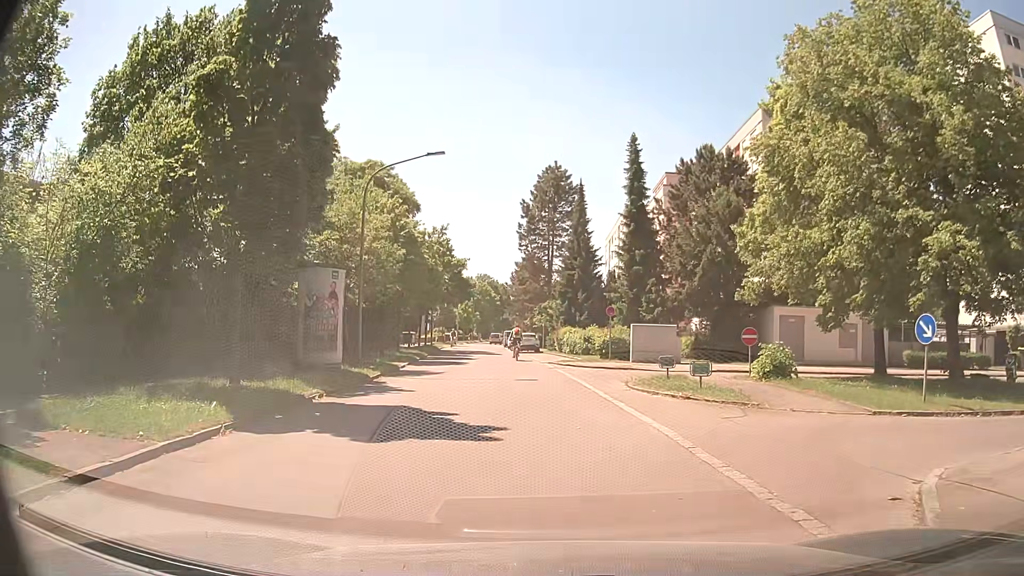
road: residential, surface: asphalt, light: Day
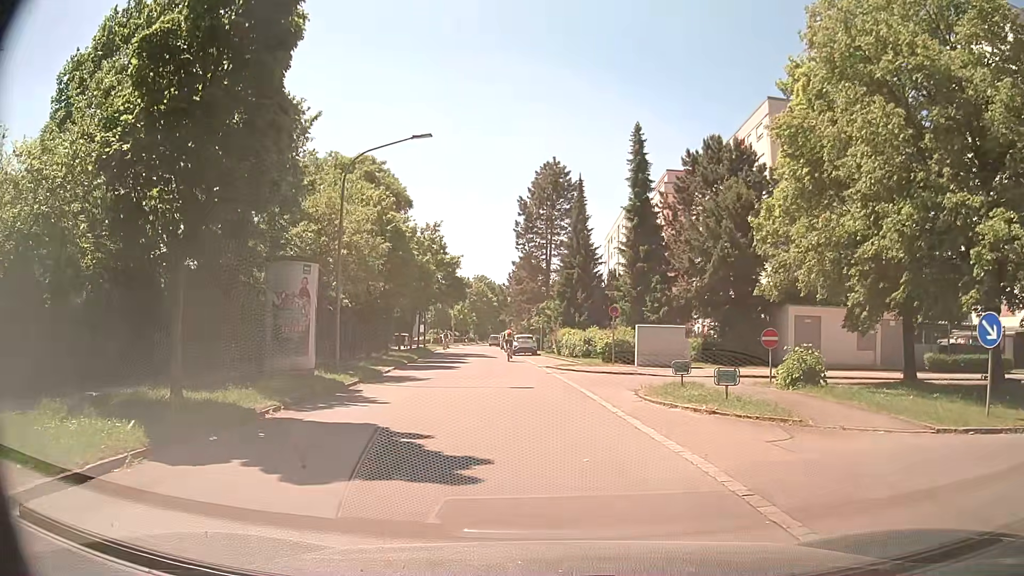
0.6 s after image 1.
(0.0, +2.4) m; 0°
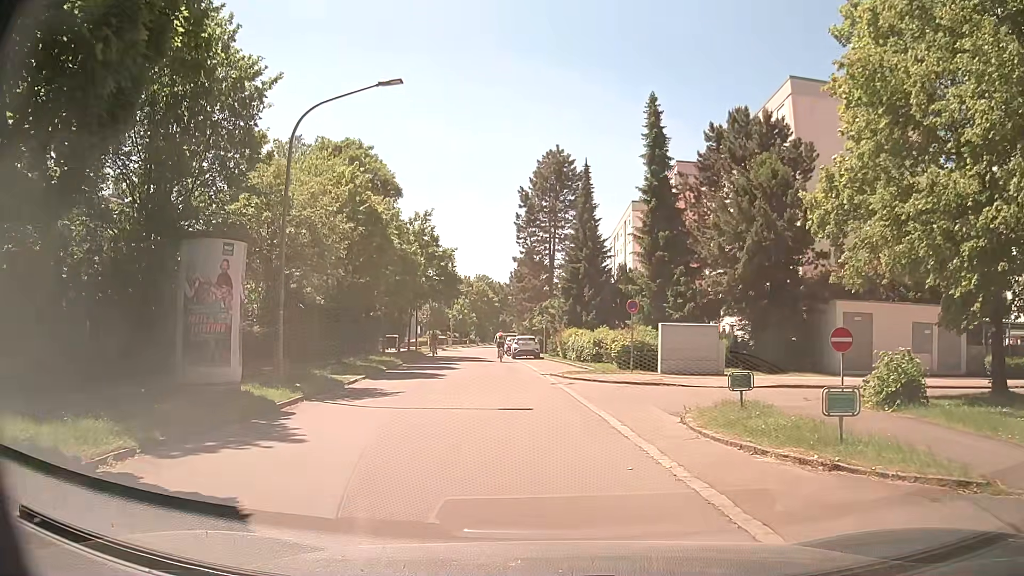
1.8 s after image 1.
(+0.1, +5.1) m; 0°
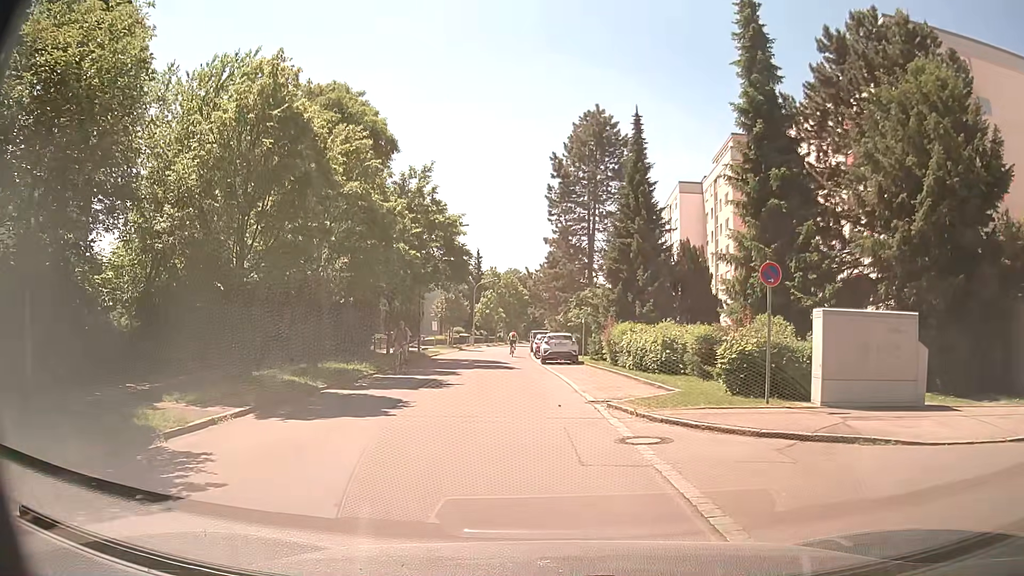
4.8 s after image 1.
(-0.2, +11.3) m; -2°
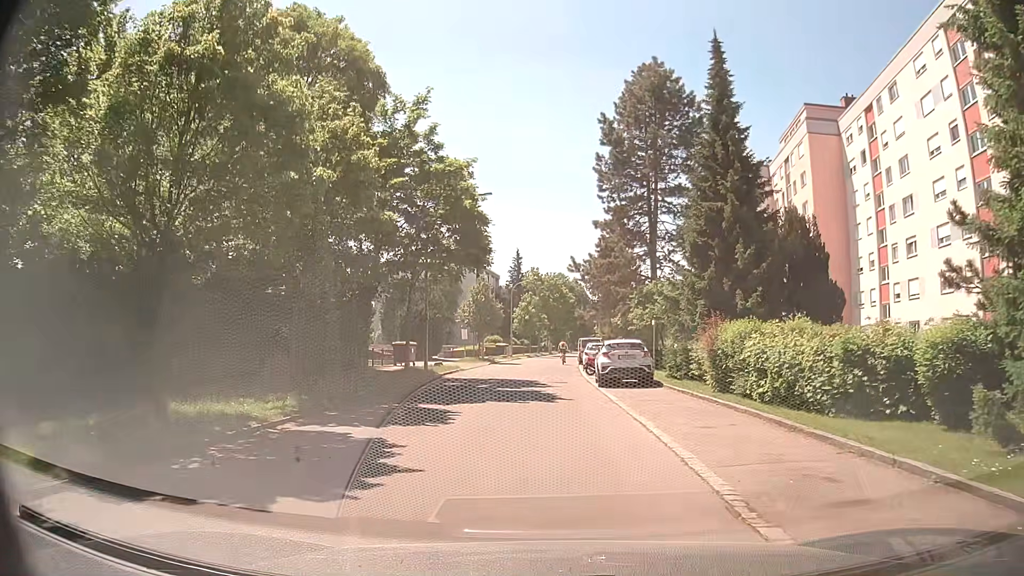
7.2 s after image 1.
(-0.3, +11.4) m; -4°
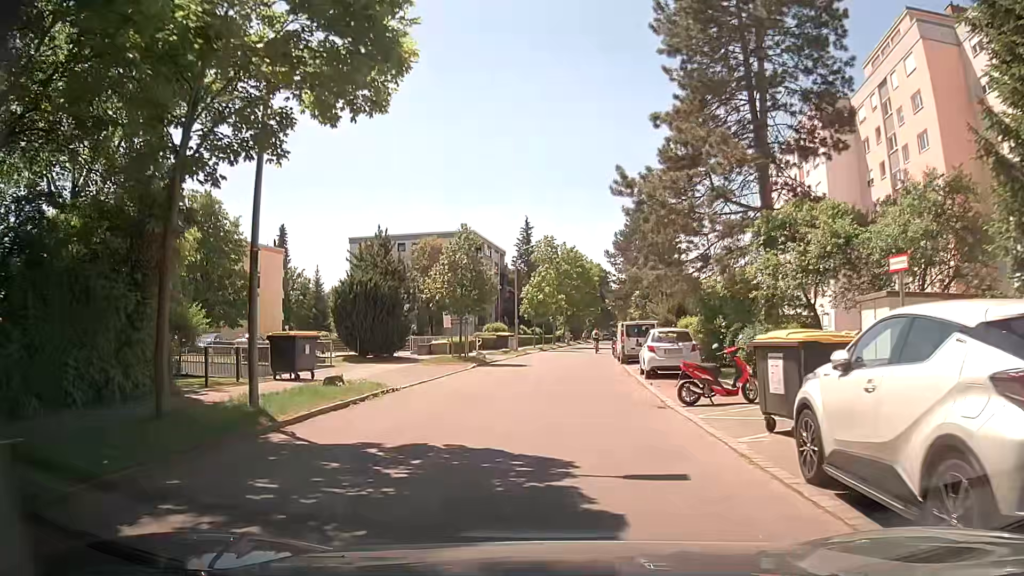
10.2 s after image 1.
(-0.5, +19.1) m; -2°
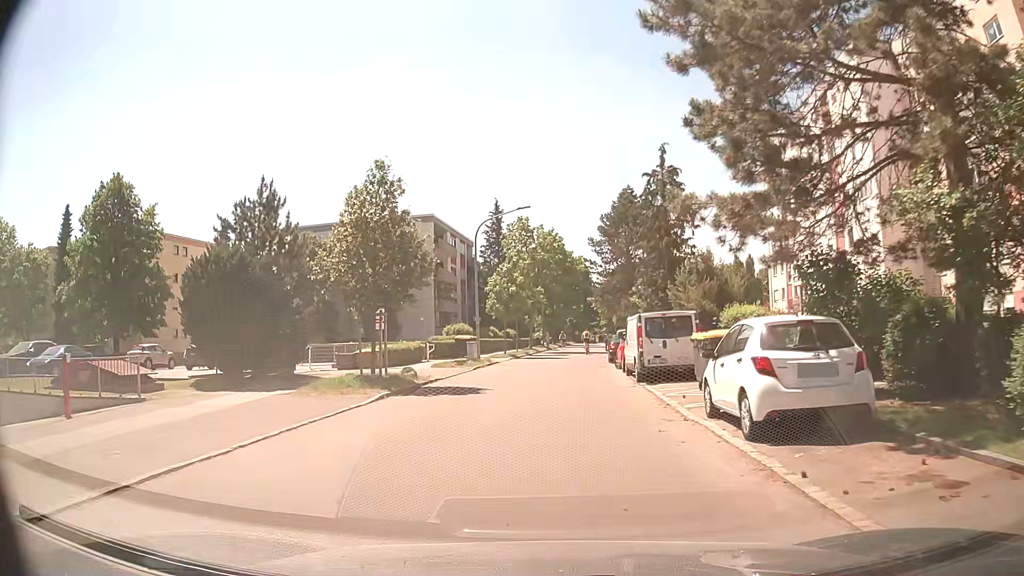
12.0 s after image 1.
(+0.2, +12.3) m; +3°
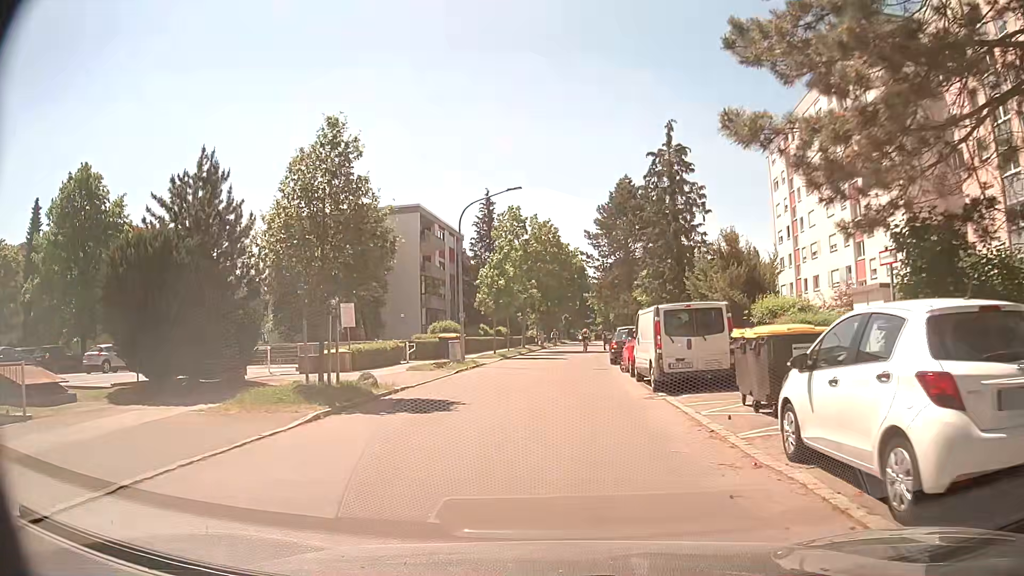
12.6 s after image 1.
(-0.1, +4.0) m; -1°
(0, +10) (+1, +20) (+1, +30) (+2, +40) (+3, +50) (+3, +60) (+5, +70) (+6, +80) (+6, +90) (+8, +99) m
